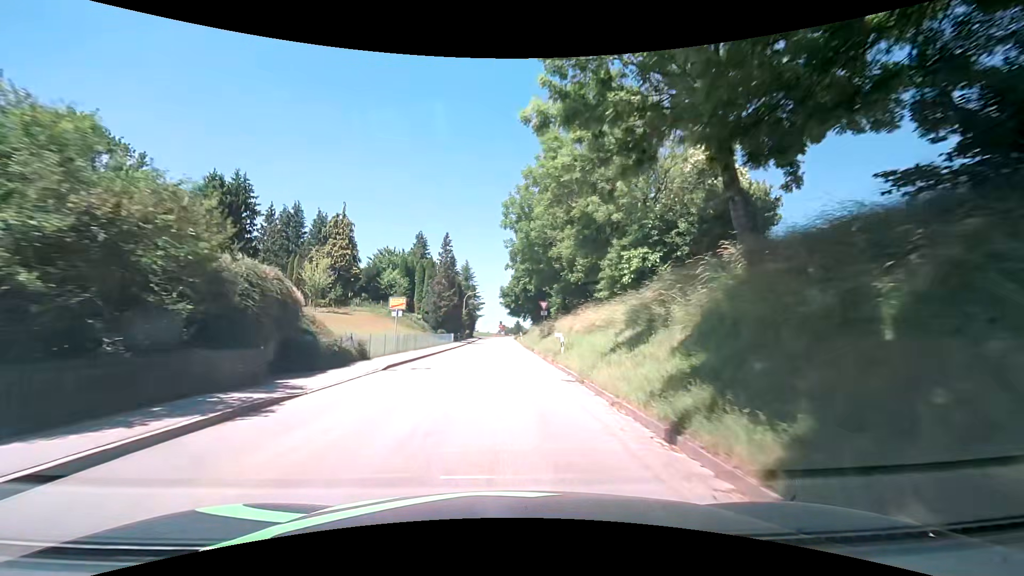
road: tertiary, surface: asphalt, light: Day
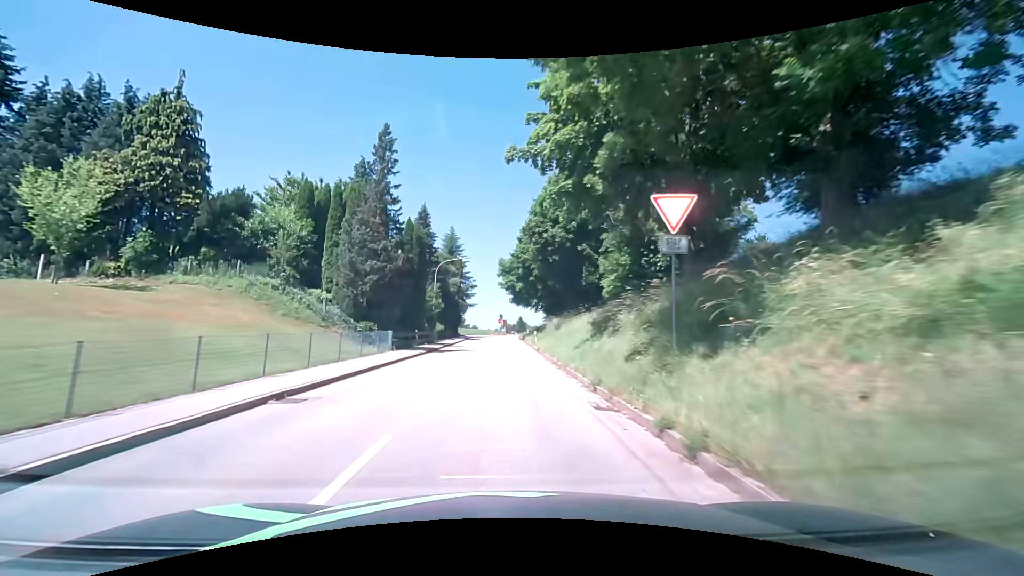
(-0.1, +32.2) m; -1°
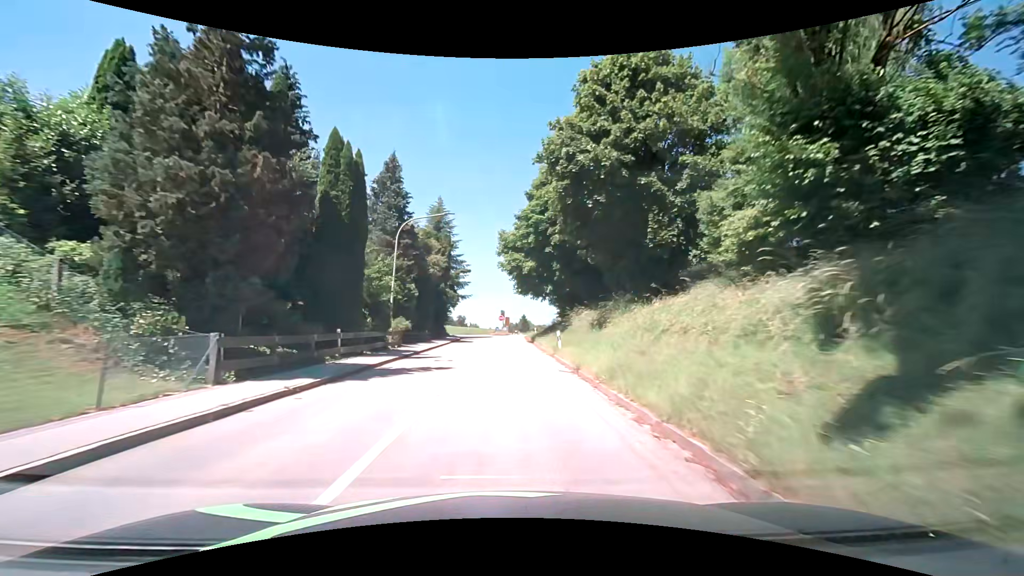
(+0.1, +16.3) m; 0°
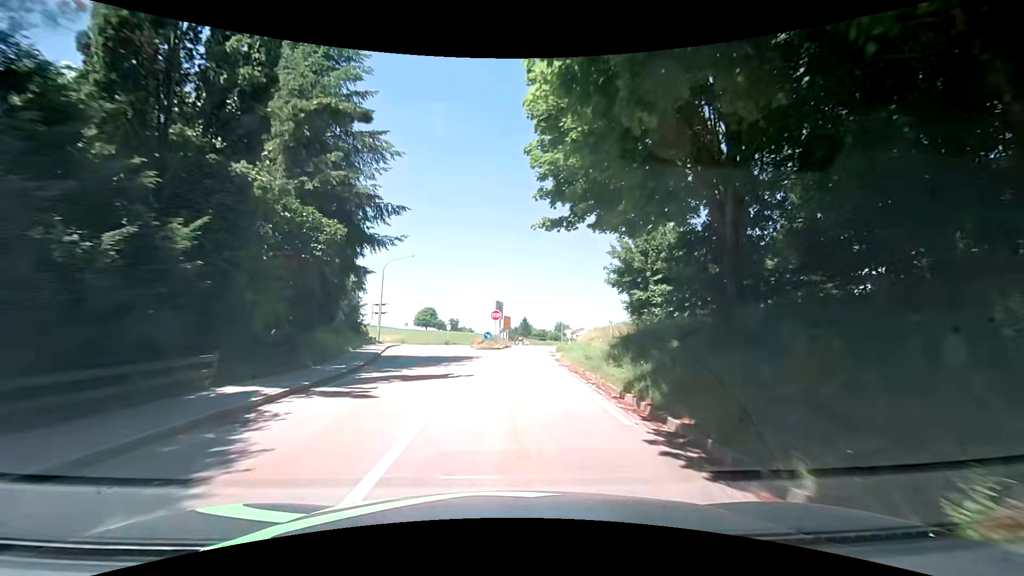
(0.0, +37.8) m; +2°
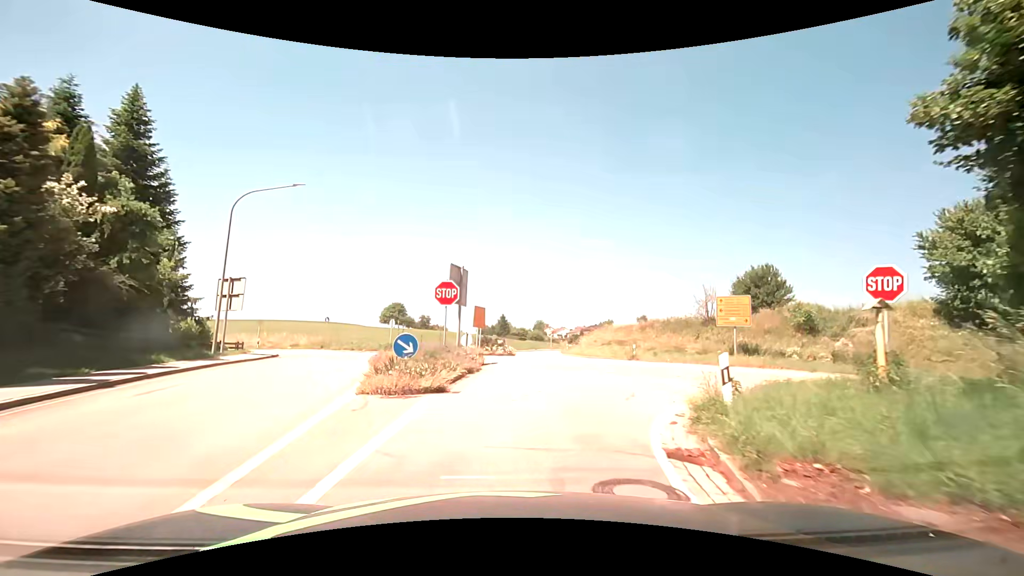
(0.0, +24.8) m; +1°
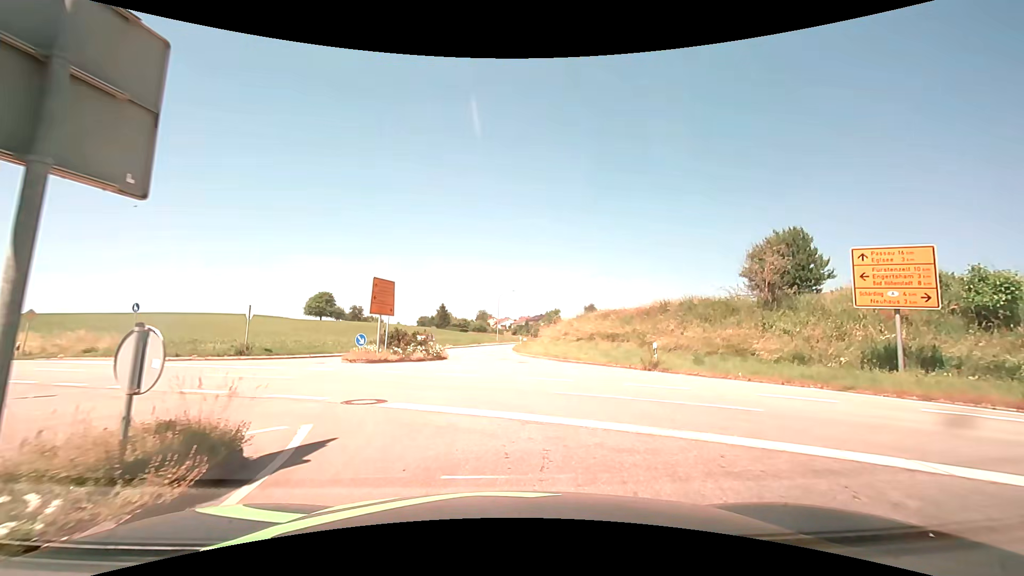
(+0.9, +16.8) m; +8°
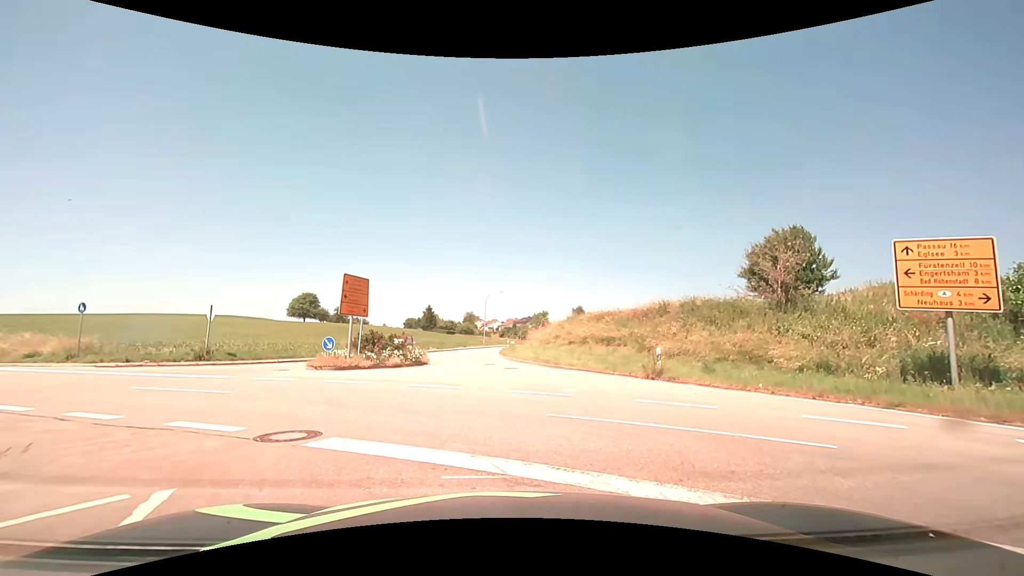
(0.0, +2.3) m; +1°
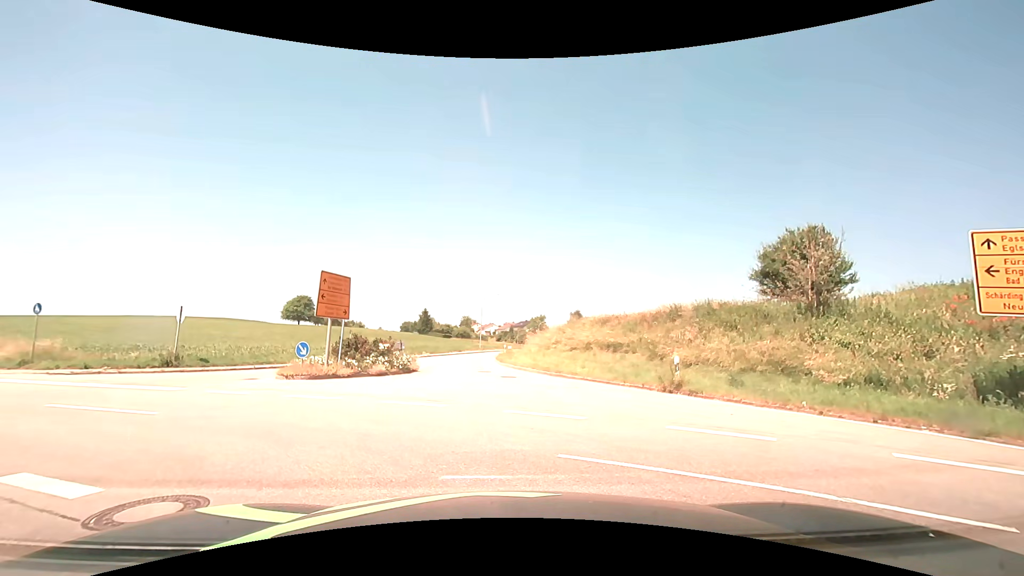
(0.0, +2.1) m; -1°
